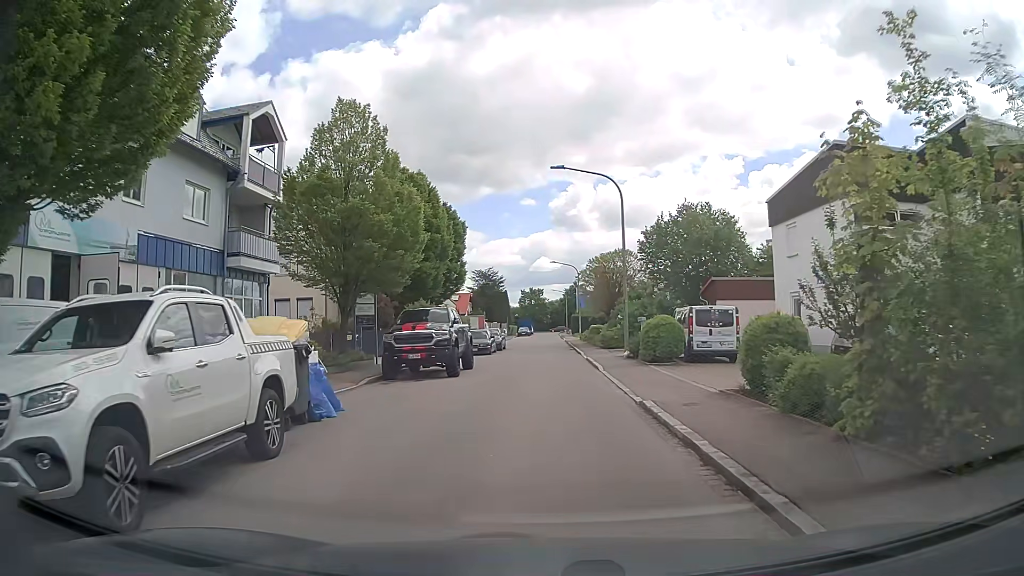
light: Day
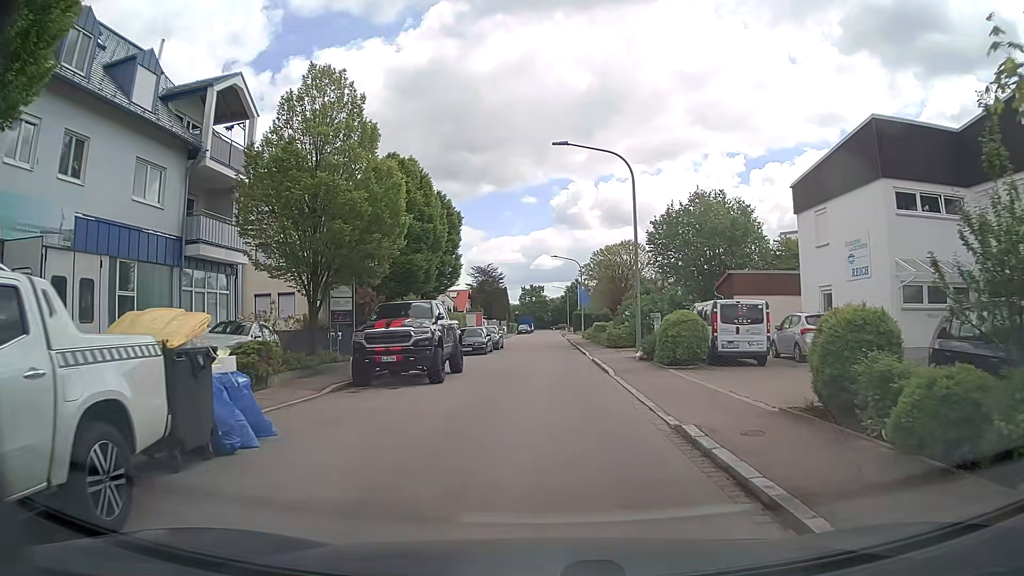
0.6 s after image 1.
(0.0, +3.1) m; 0°
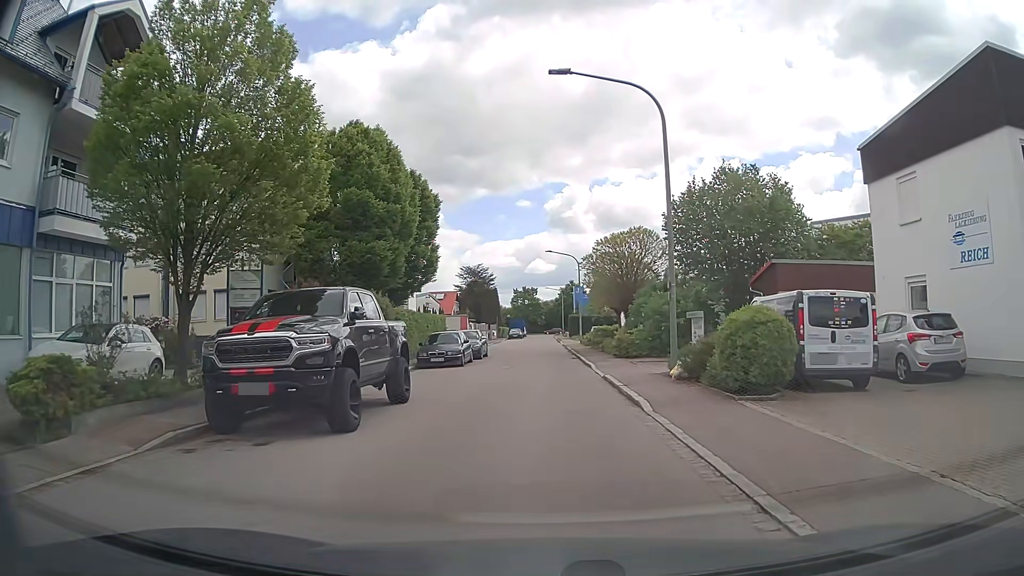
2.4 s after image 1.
(0.0, +7.0) m; 0°
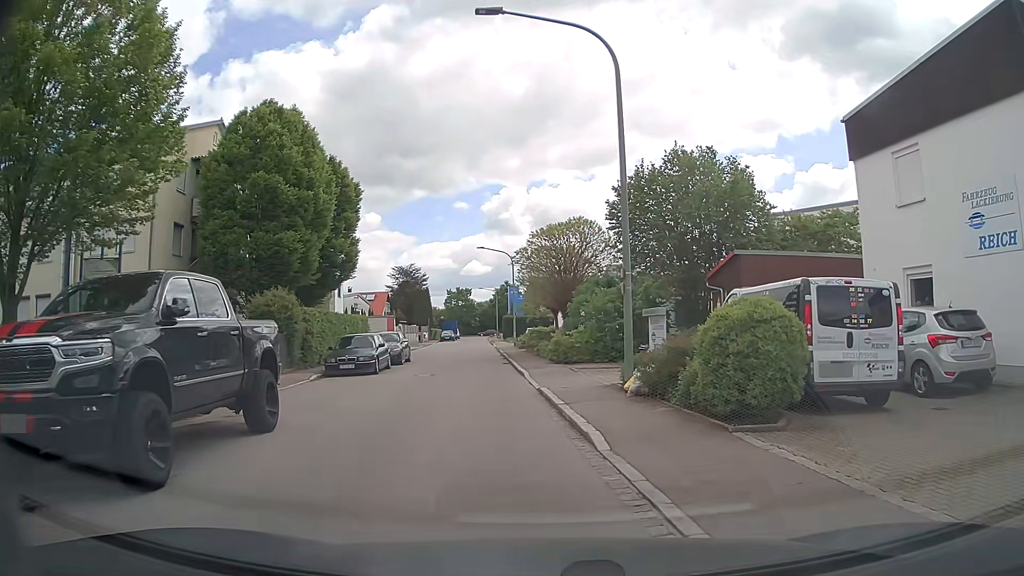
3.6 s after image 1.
(+0.2, +3.4) m; +5°
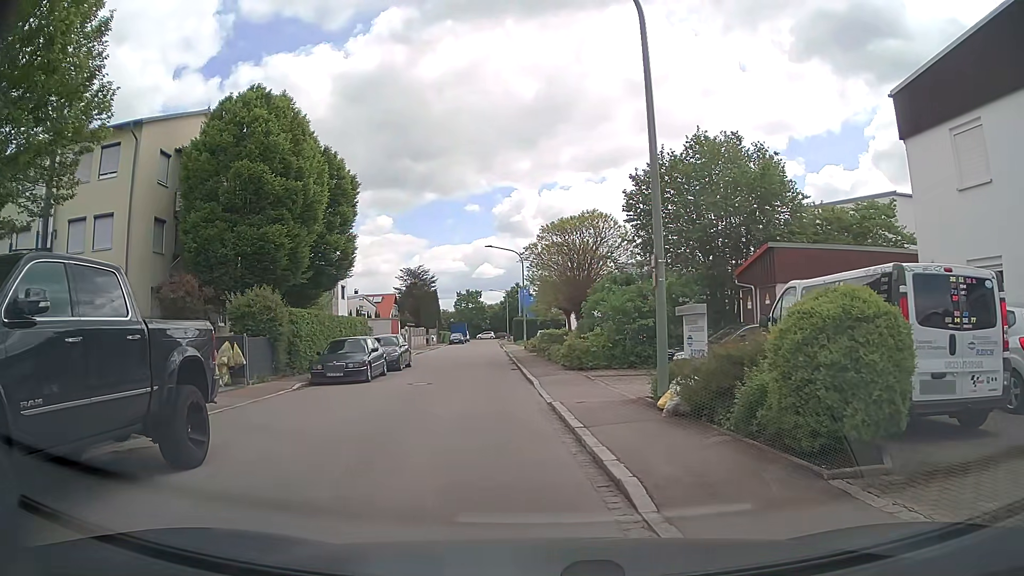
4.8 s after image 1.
(0.0, +2.5) m; -1°
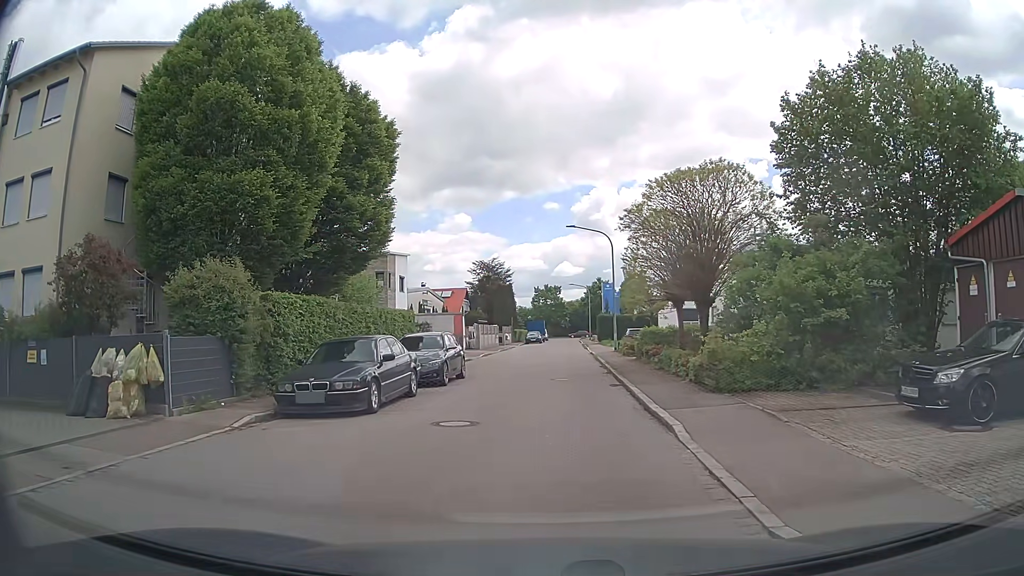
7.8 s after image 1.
(-0.7, +8.7) m; -6°
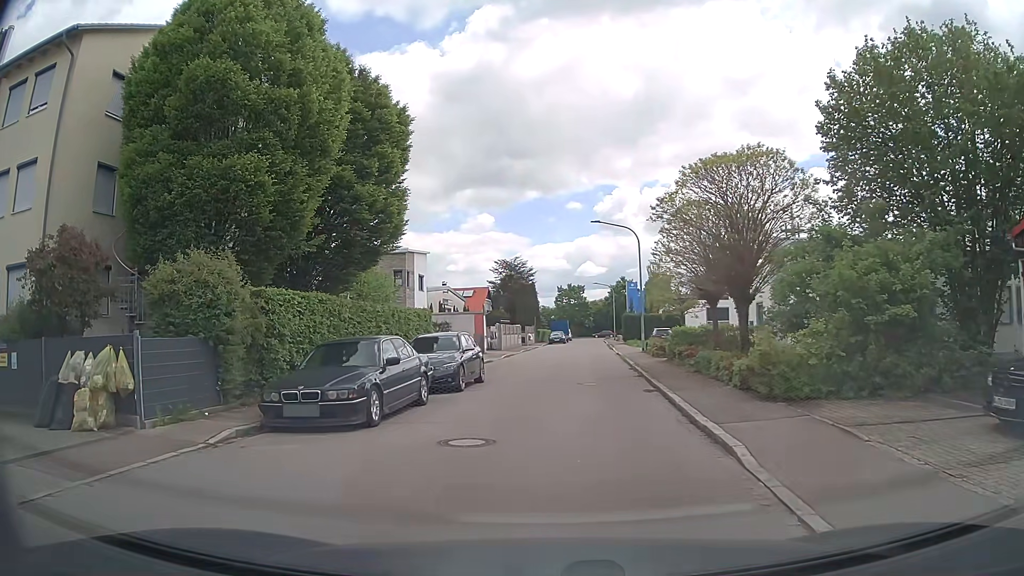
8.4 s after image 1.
(0.0, +1.7) m; -1°
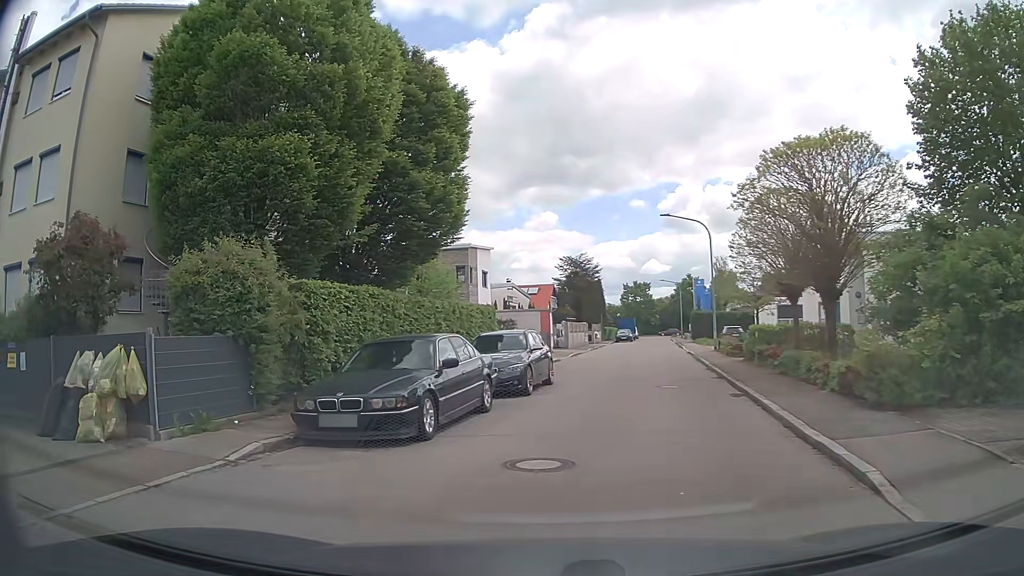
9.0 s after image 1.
(-0.1, +1.5) m; -8°
